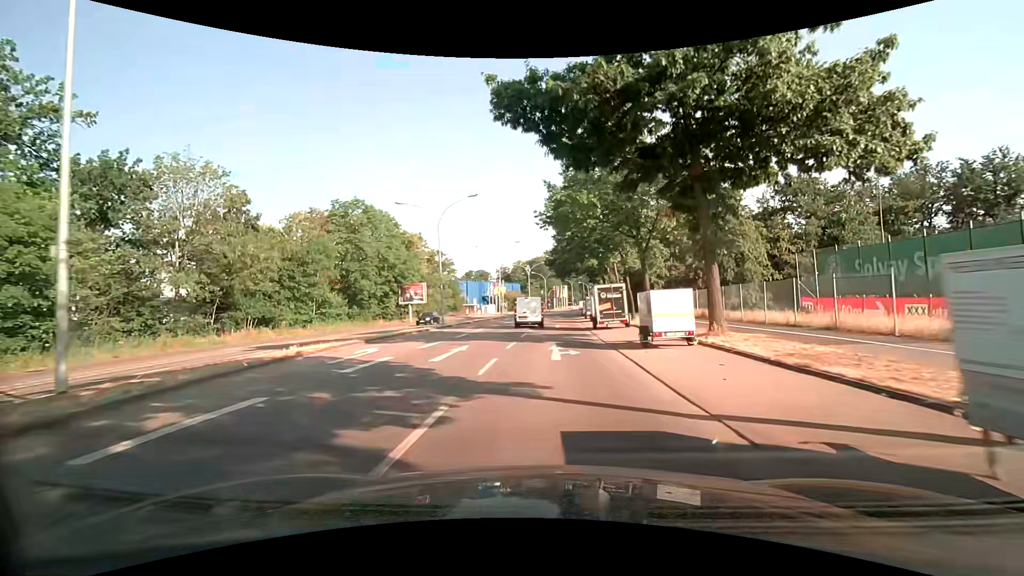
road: secondary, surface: asphalt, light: Day
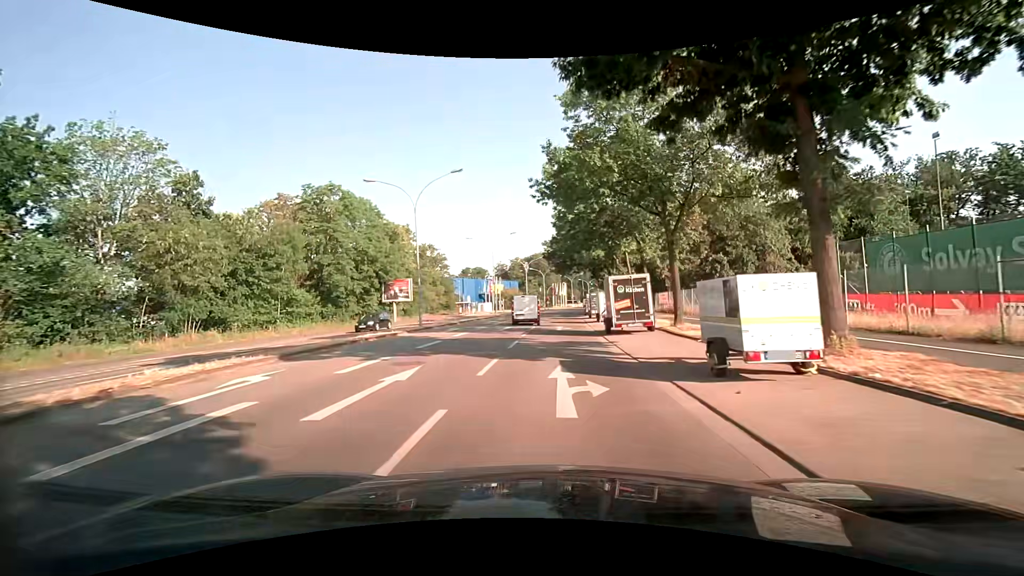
(+0.1, +6.5) m; +1°
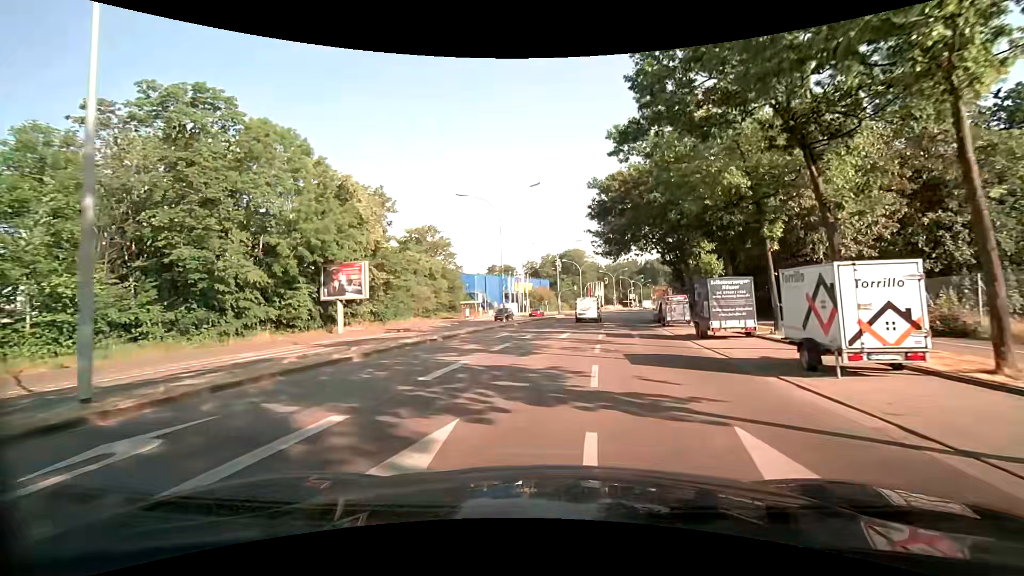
(-0.6, +24.9) m; -4°
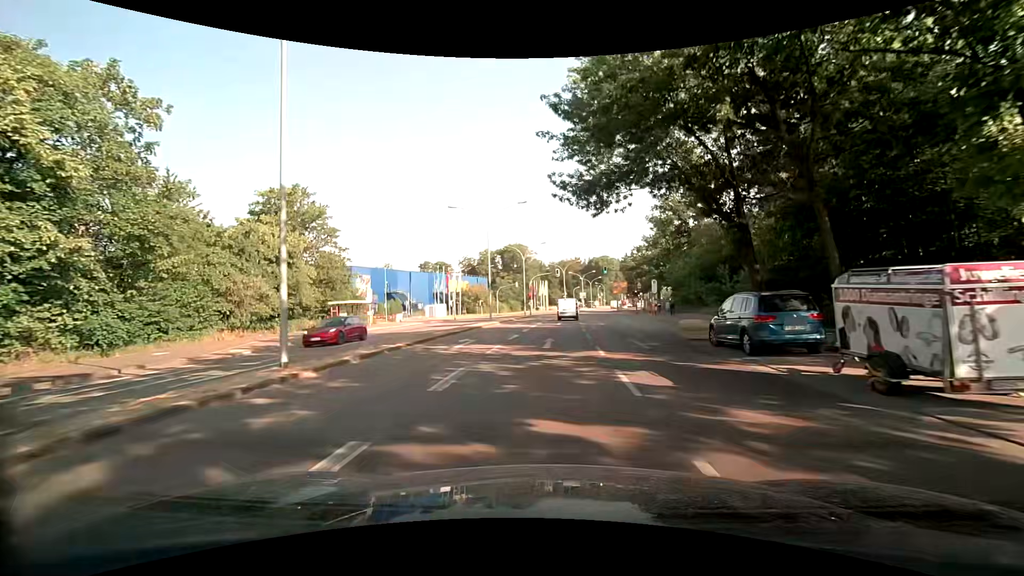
(+1.3, +25.0) m; +7°
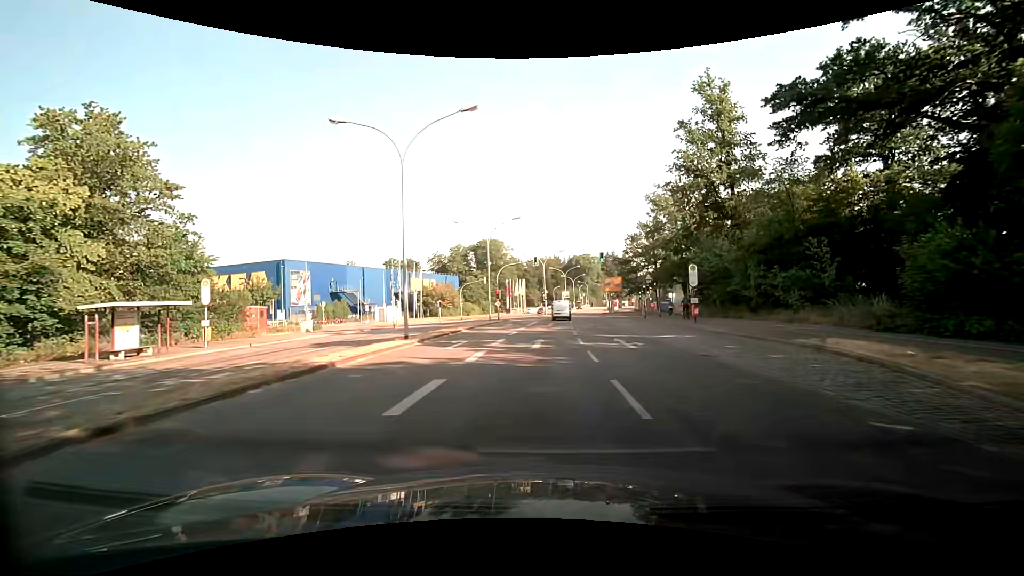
(+0.3, +19.7) m; +2°
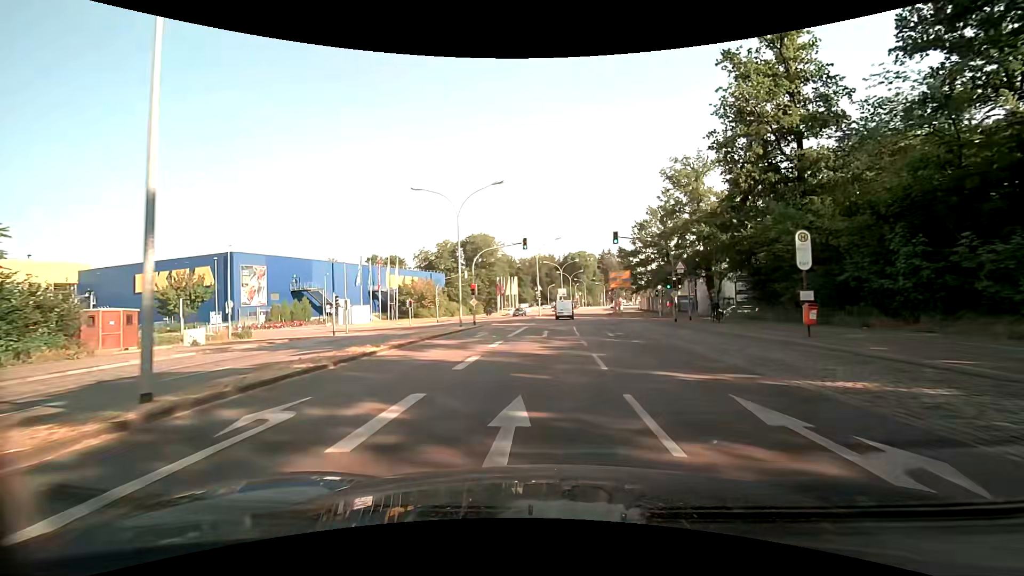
(+0.2, +13.6) m; +1°
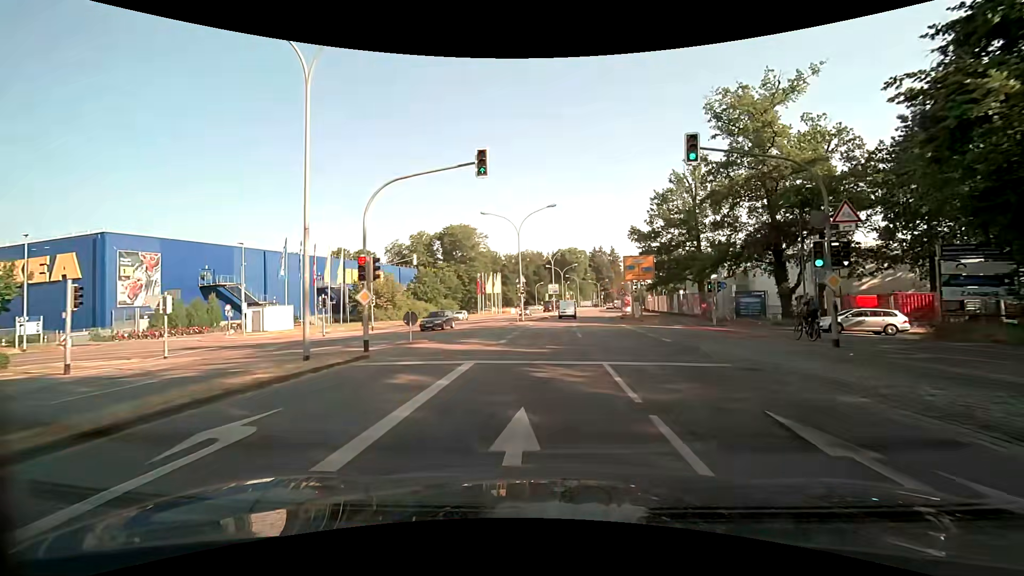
(+0.4, +20.9) m; +2°
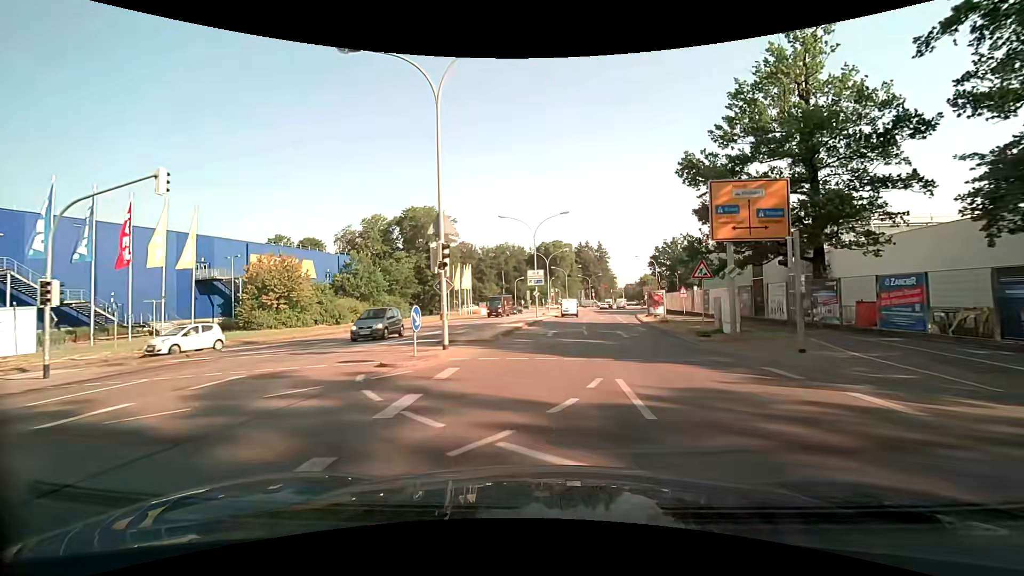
(+0.5, +27.8) m; +2°
(0, +10) (0, +20) (+1, +30) (+2, +40) (+3, +50) (+4, +60) (+5, +70) (+5, +80) (+6, +90) (+8, +100) m
